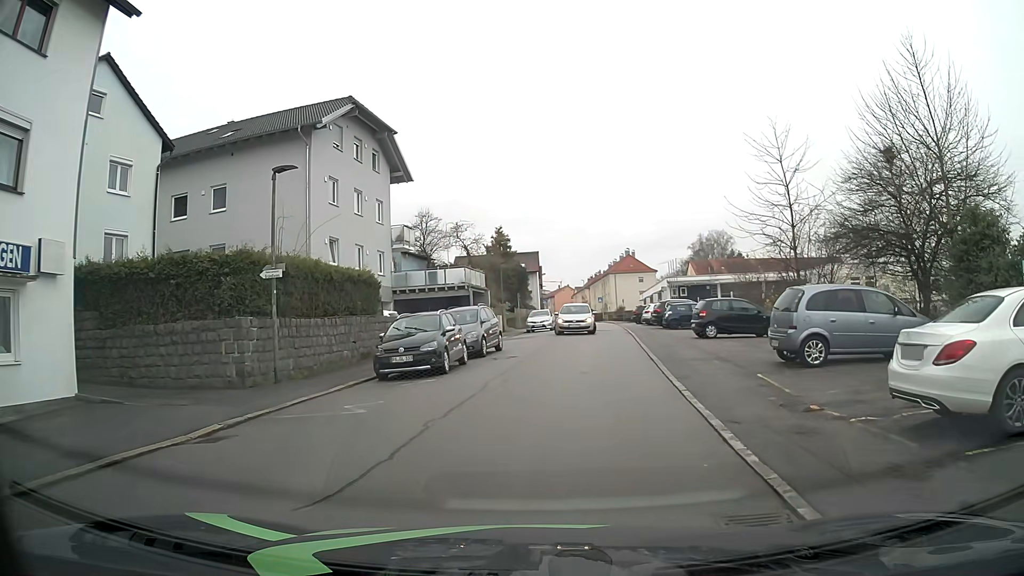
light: Day
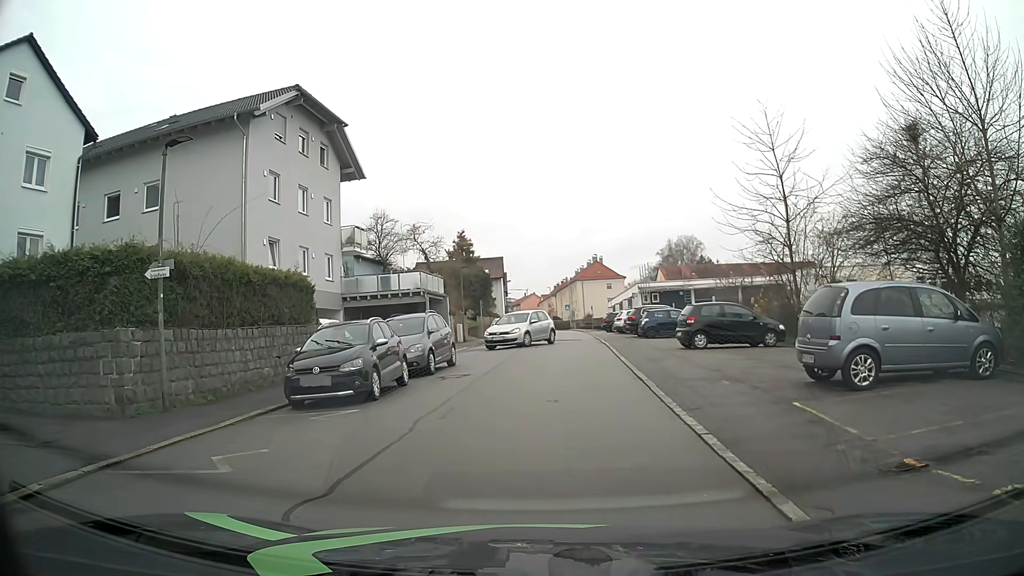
(0.0, +3.4) m; +3°
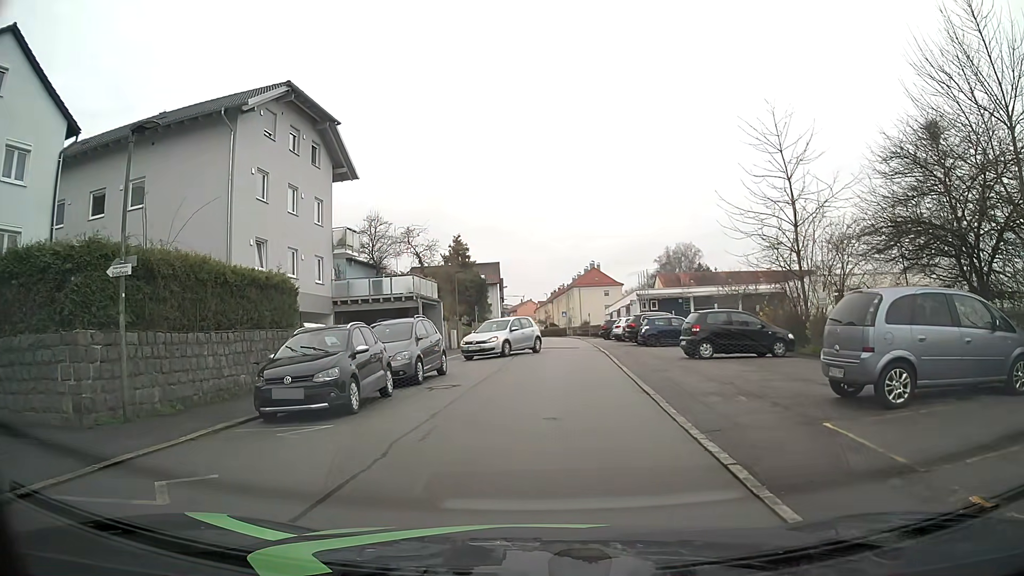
(0.0, +1.3) m; -1°
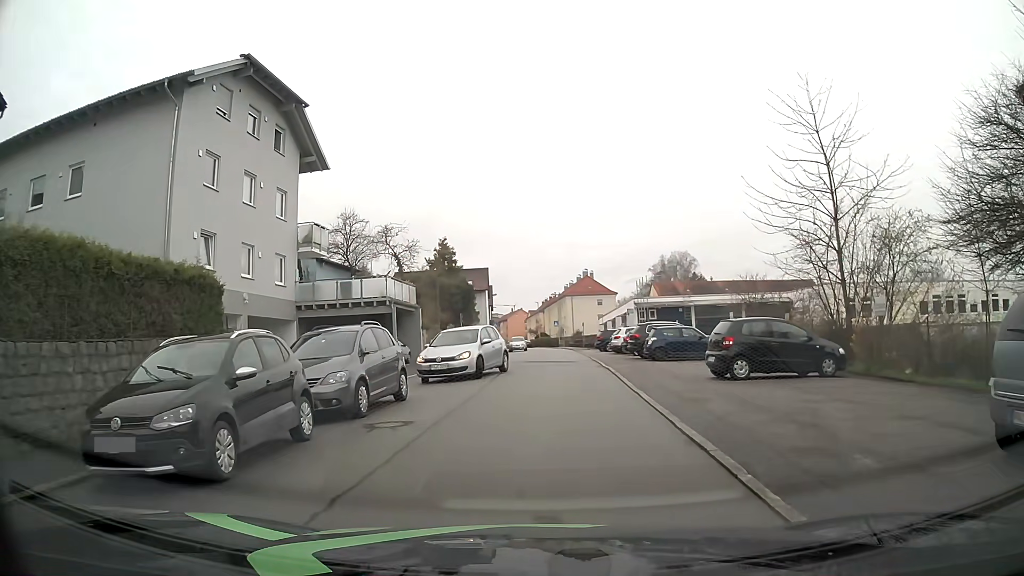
(0.0, +4.7) m; -1°
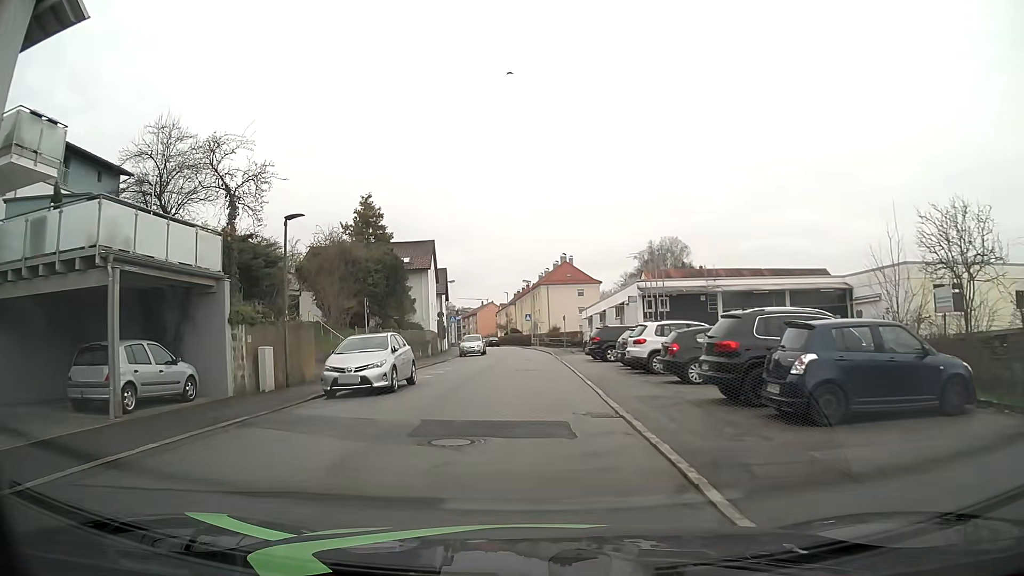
(+1.3, +19.9) m; +3°
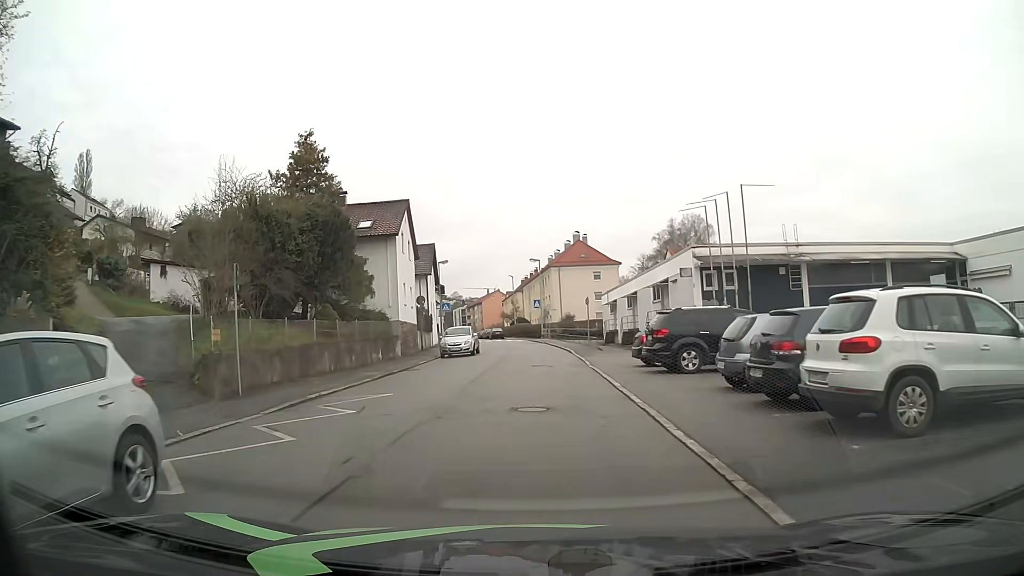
(-0.1, +14.0) m; 0°
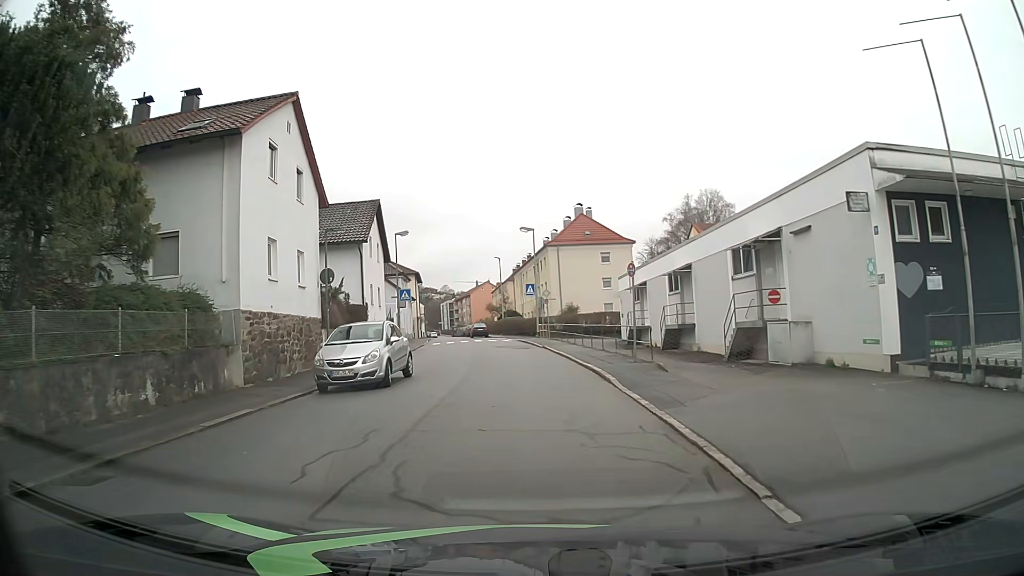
(+0.1, +18.4) m; +1°
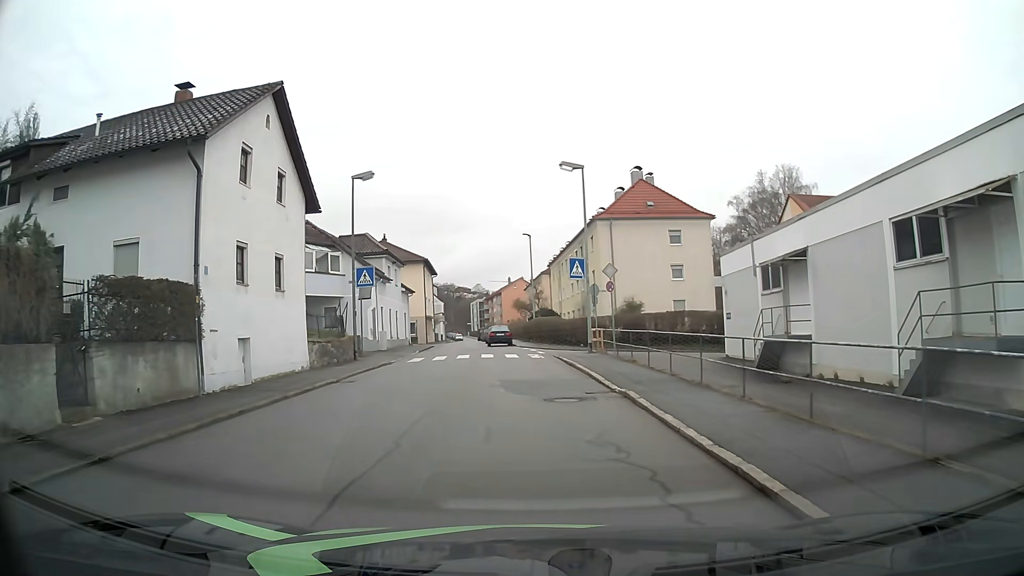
(-0.7, +20.0) m; -4°
(0, +10) (0, +20) (-1, +30) (-3, +40) (-5, +49) (-6, +59) (-7, +69) (-8, +79) (-8, +89) (-9, +99) m
